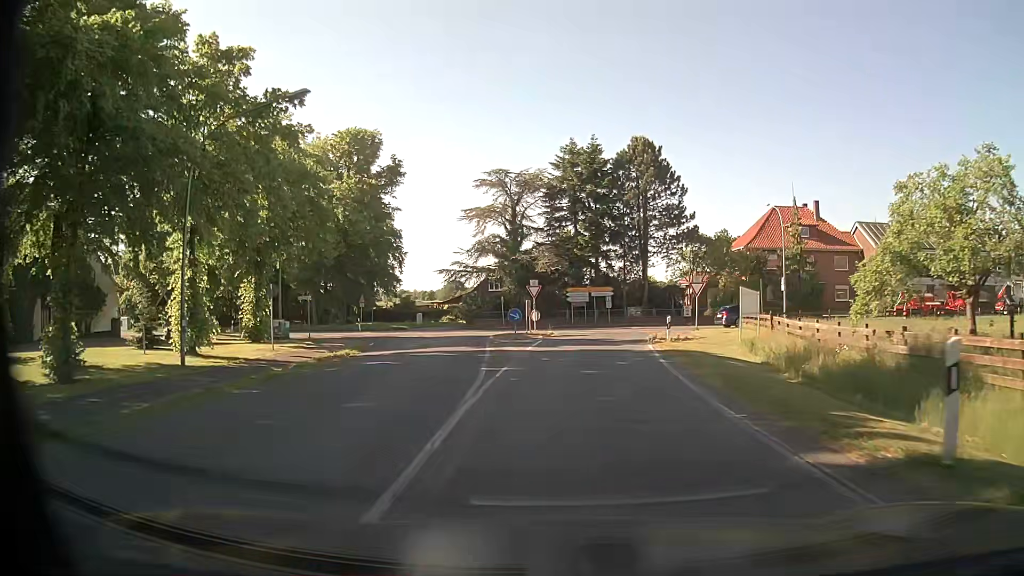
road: secondary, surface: asphalt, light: Day
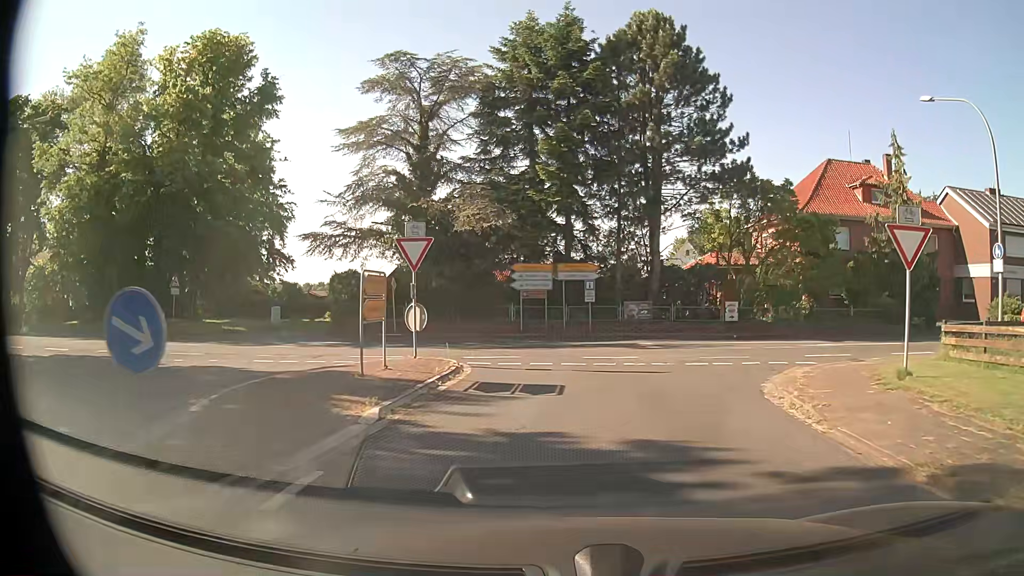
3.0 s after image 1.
(+0.7, +24.3) m; +4°
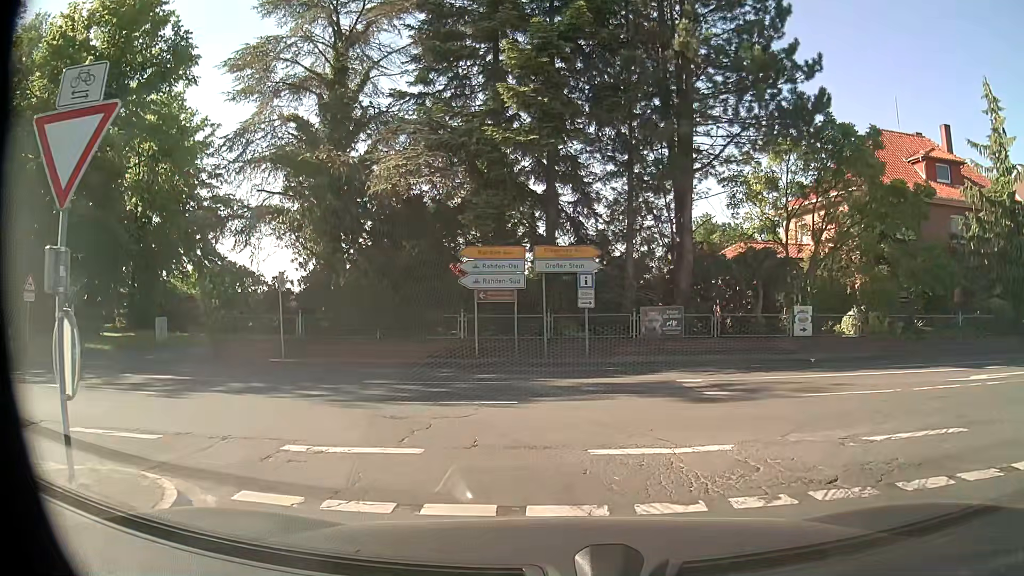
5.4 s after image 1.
(+0.1, +10.5) m; +1°
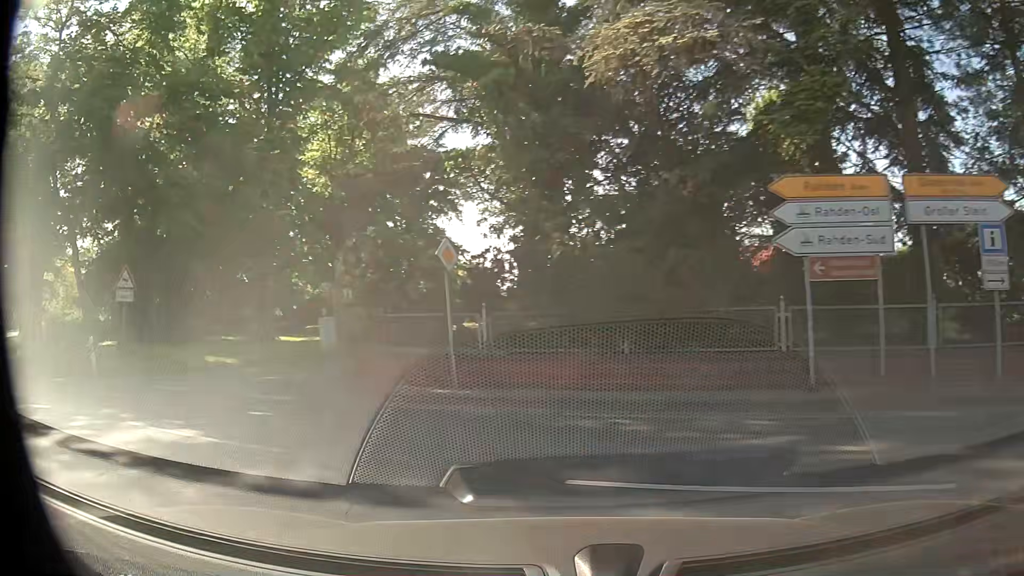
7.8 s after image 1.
(-1.1, +8.6) m; -22°
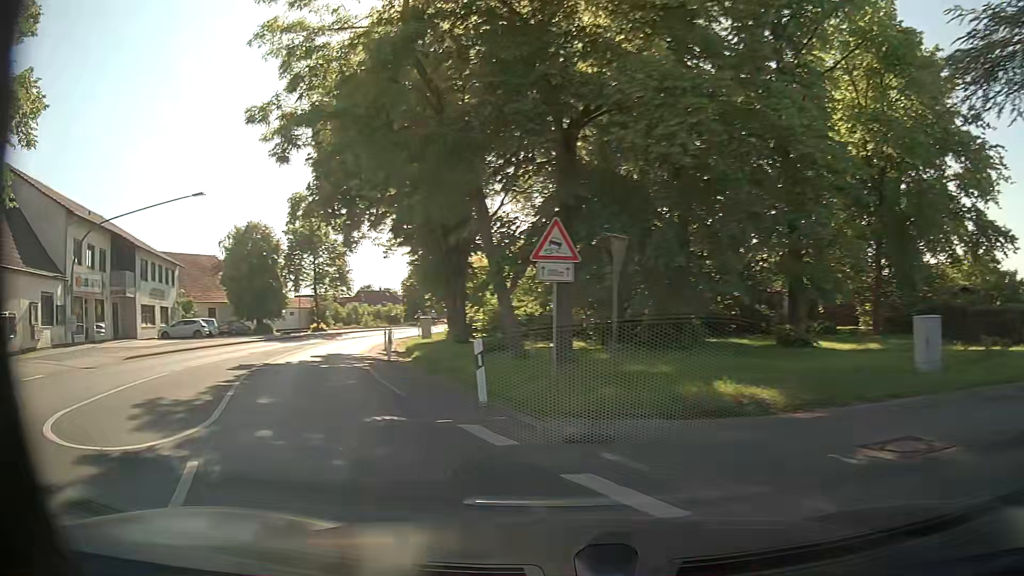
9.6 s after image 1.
(-3.8, +8.6) m; -43°
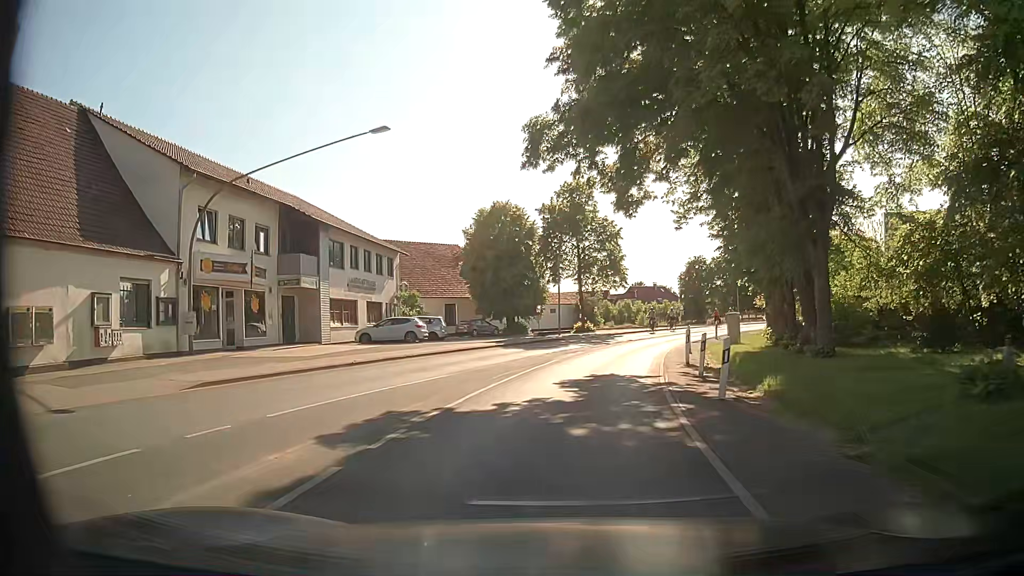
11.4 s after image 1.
(-3.7, +12.3) m; -24°
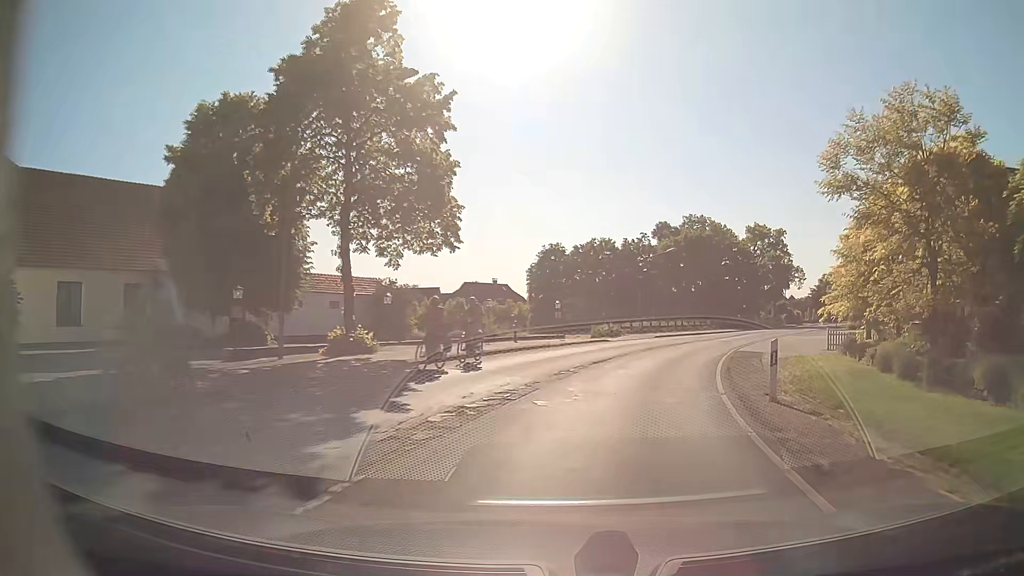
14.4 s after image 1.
(+2.5, +30.5) m; +14°
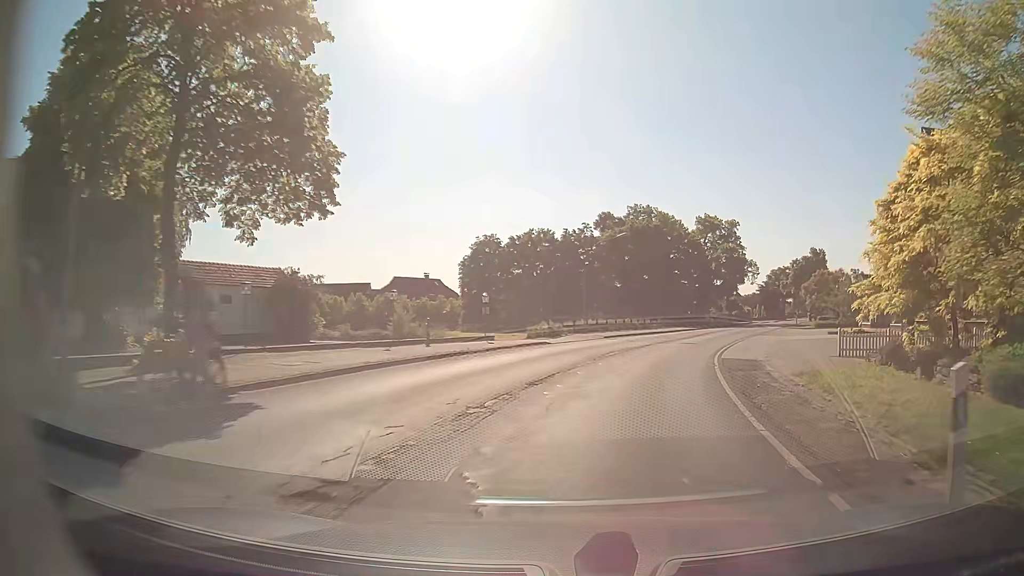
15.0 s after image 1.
(+0.2, +7.3) m; +5°
(+1, +10) (+3, +20) (+5, +29) (+9, +39) (+13, +48) (+17, +57) (+21, +66) (+25, +75) (+29, +85) (+33, +94) m
